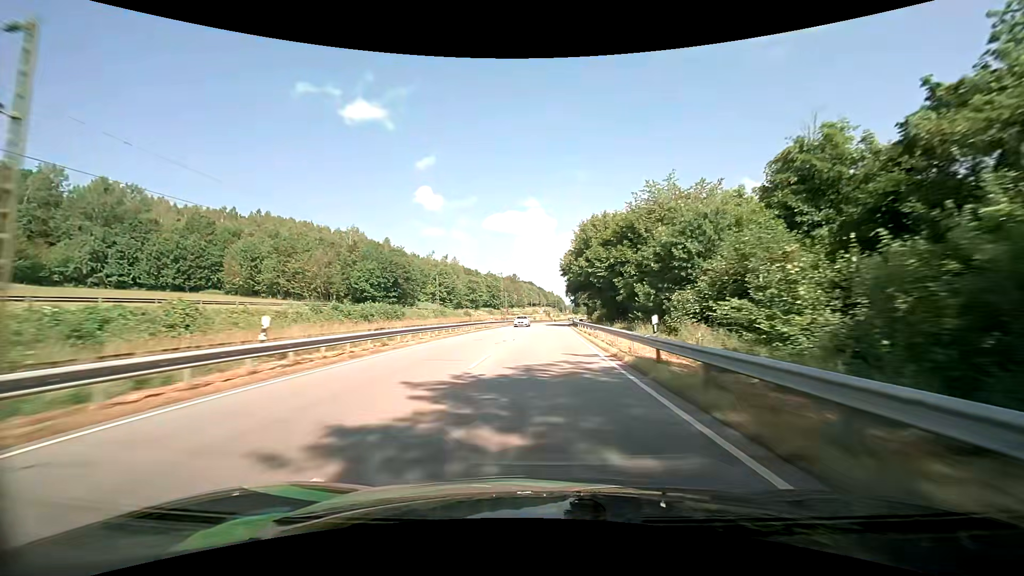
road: primary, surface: asphalt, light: Day
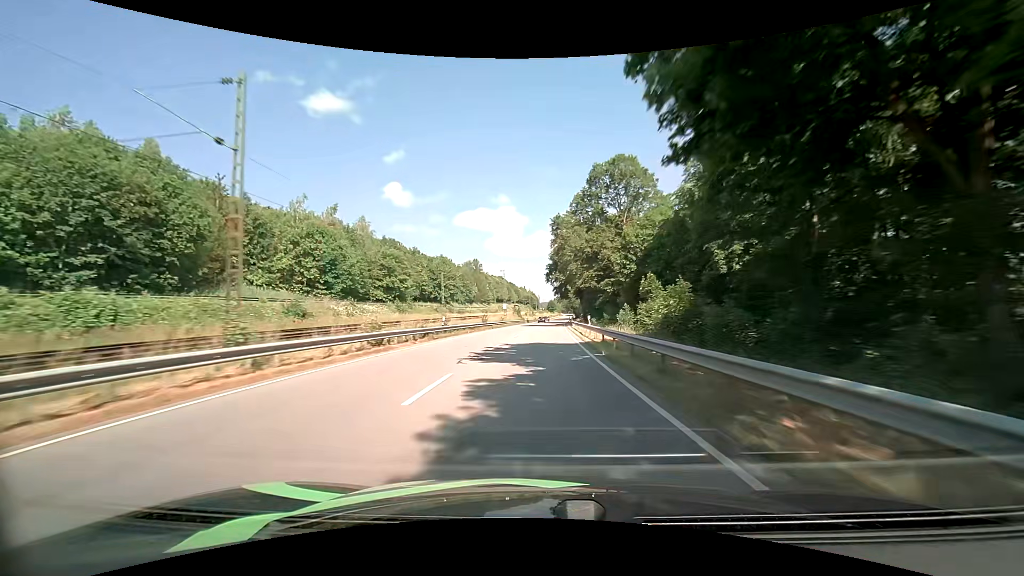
(+1.9, +66.1) m; +3°
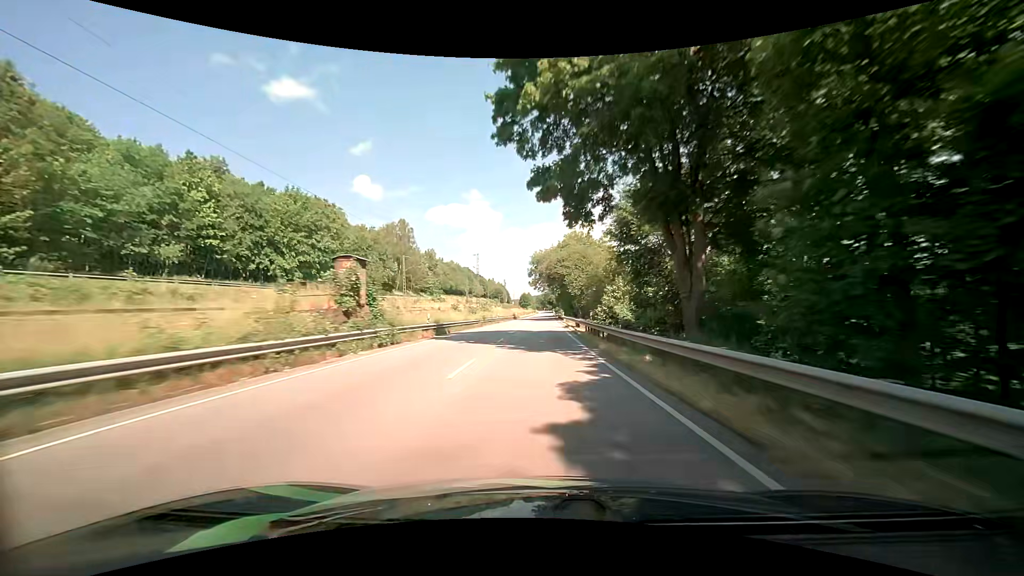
(+2.6, +82.5) m; +3°
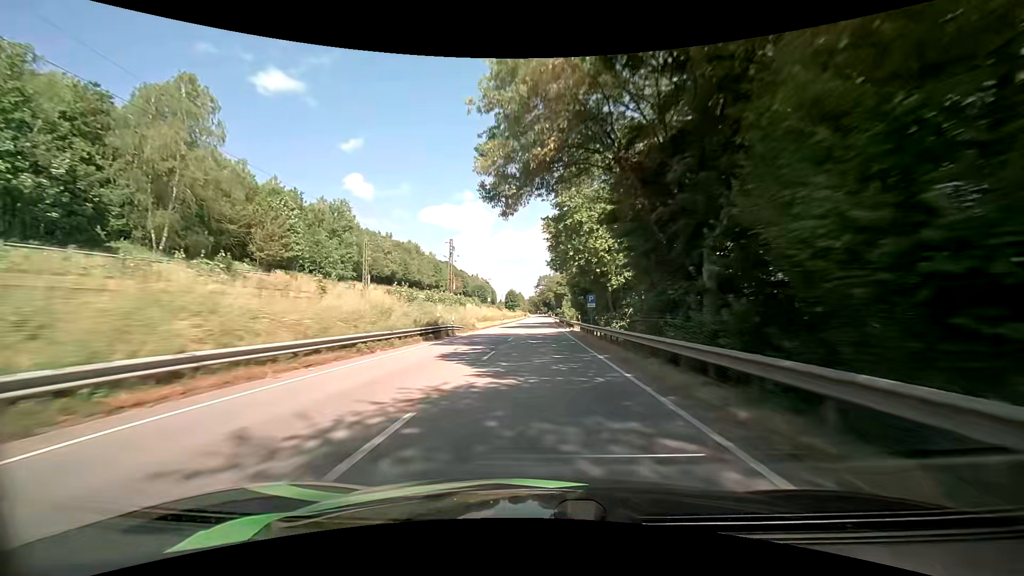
(+0.8, +81.1) m; +1°
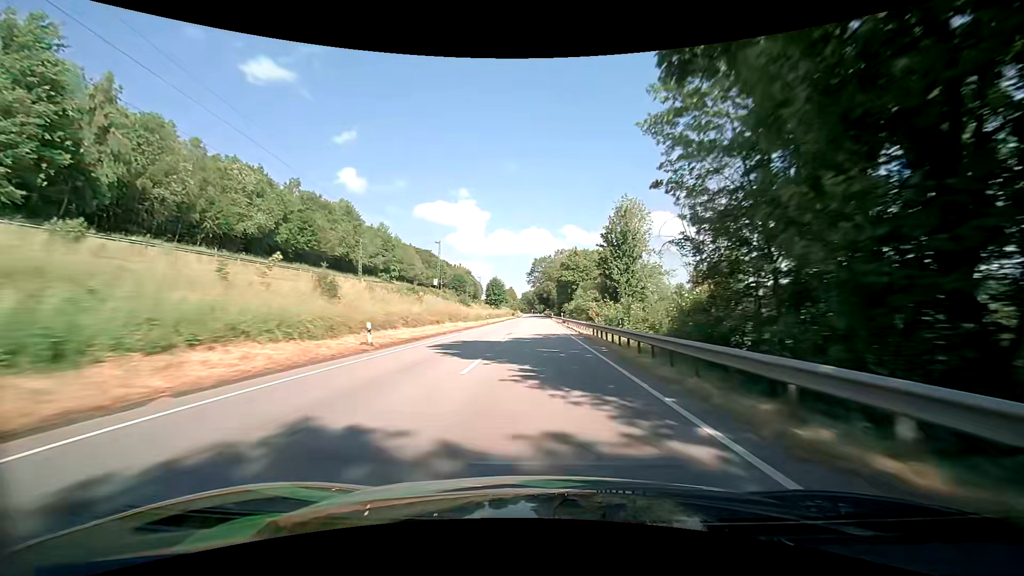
(+0.5, +65.4) m; 0°
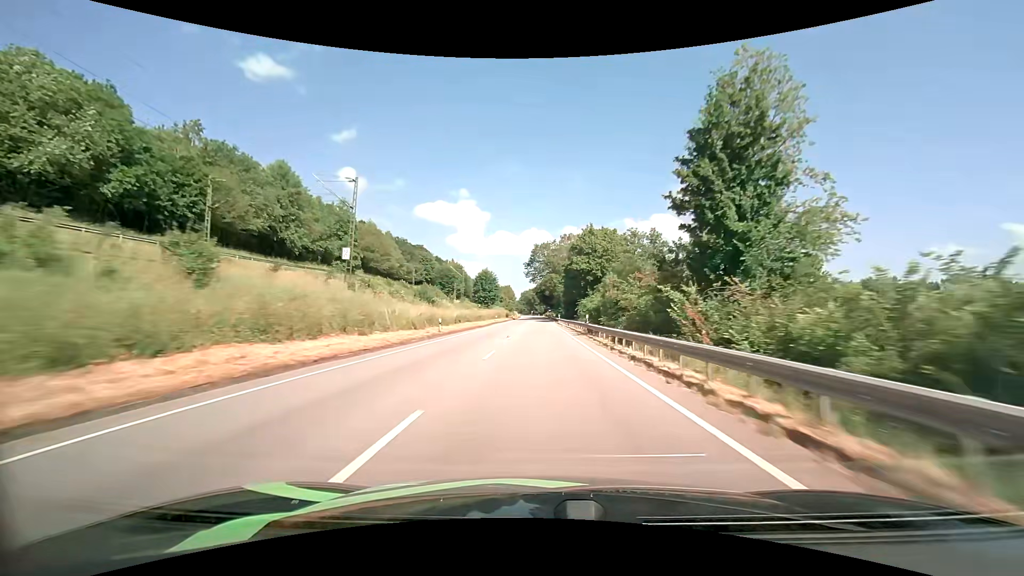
(+0.3, +32.8) m; 0°
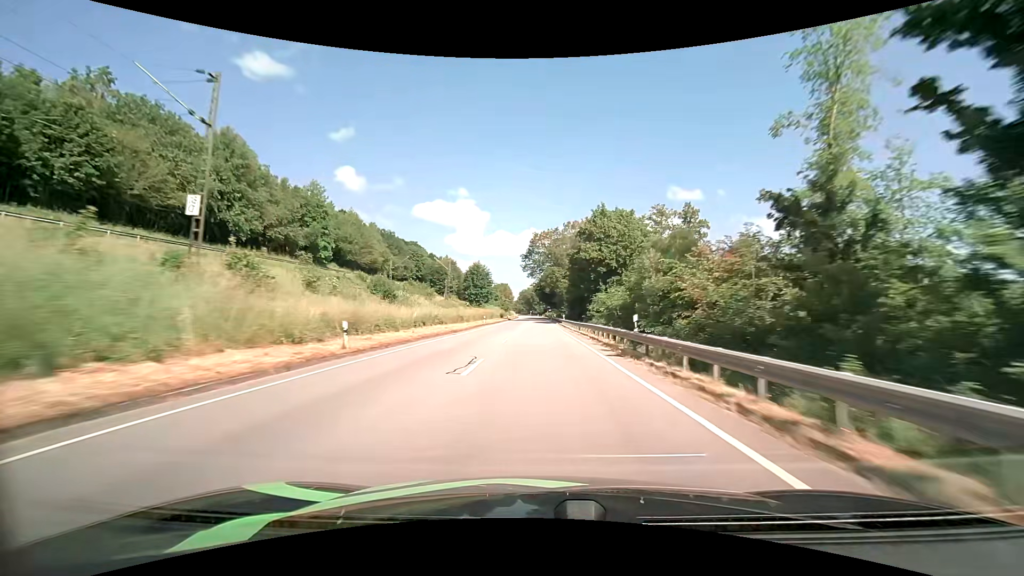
(0.0, +16.5) m; 0°
